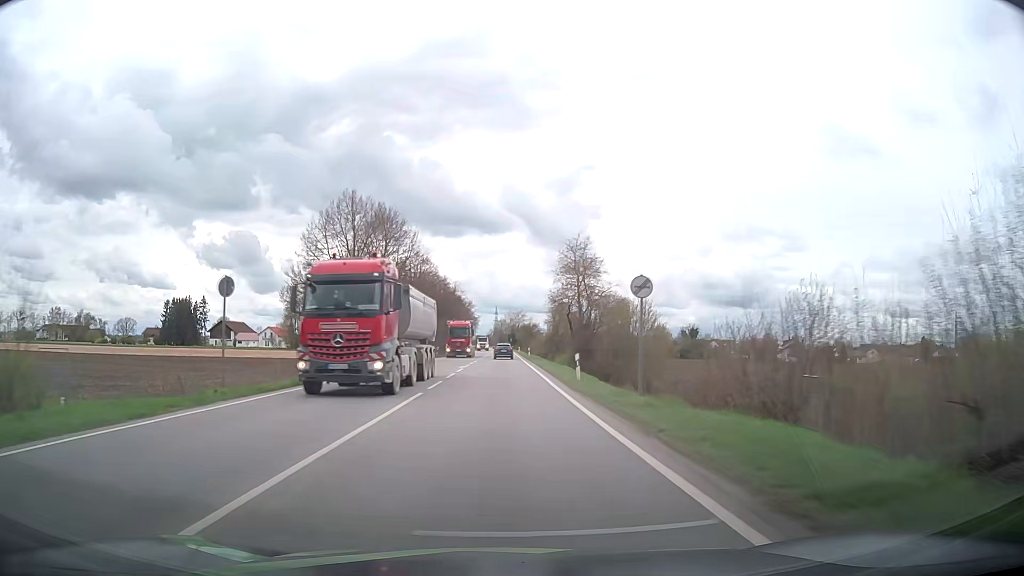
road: primary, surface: asphalt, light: Day
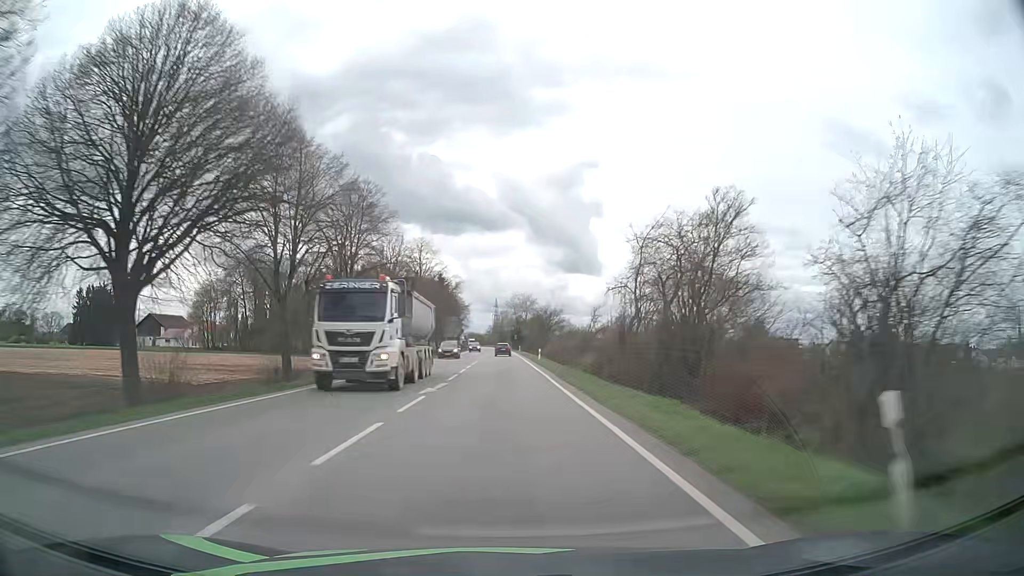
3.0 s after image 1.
(-0.6, +67.3) m; 0°
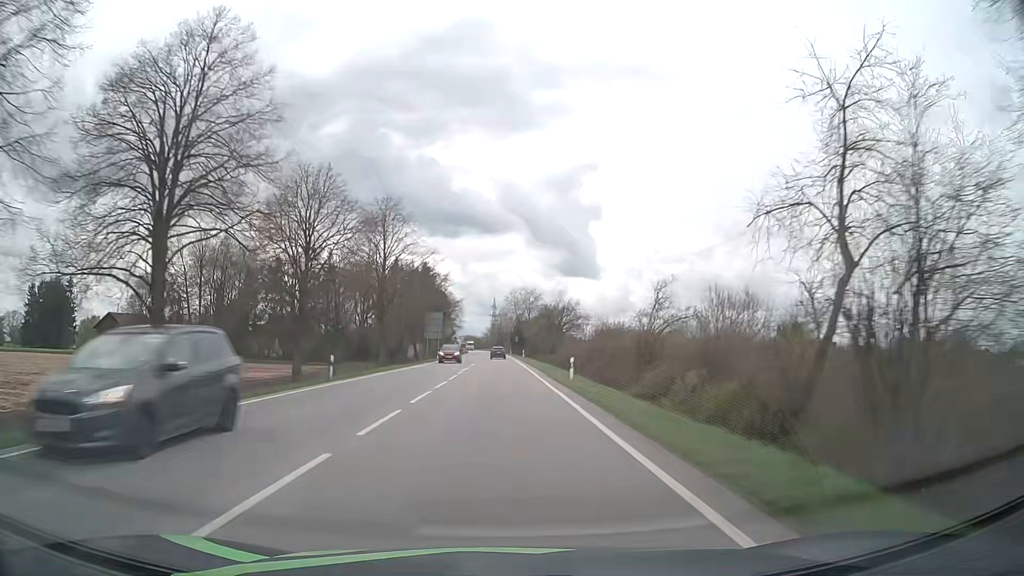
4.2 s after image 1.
(-0.1, +27.4) m; 0°
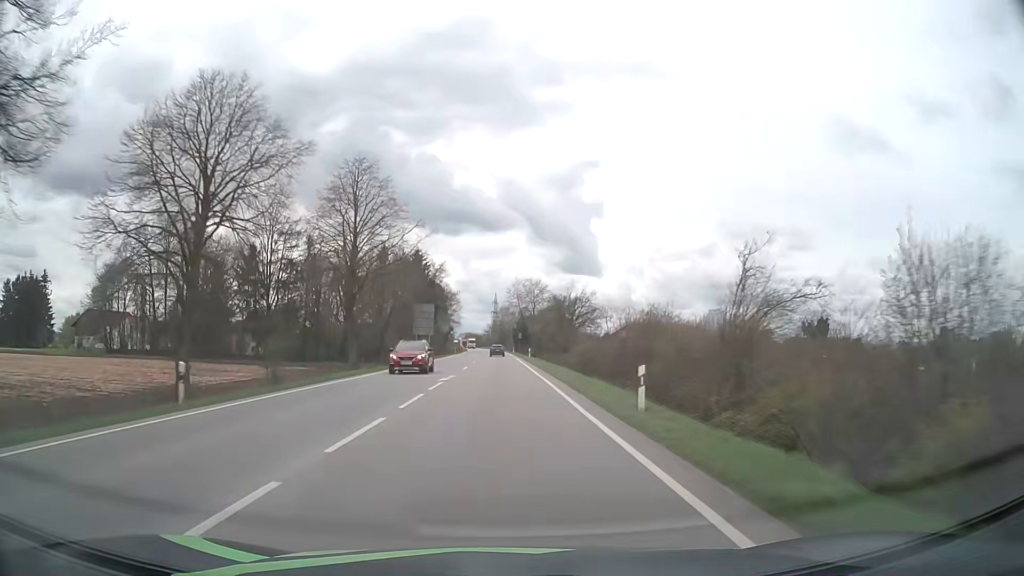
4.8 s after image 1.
(-0.1, +13.8) m; 0°
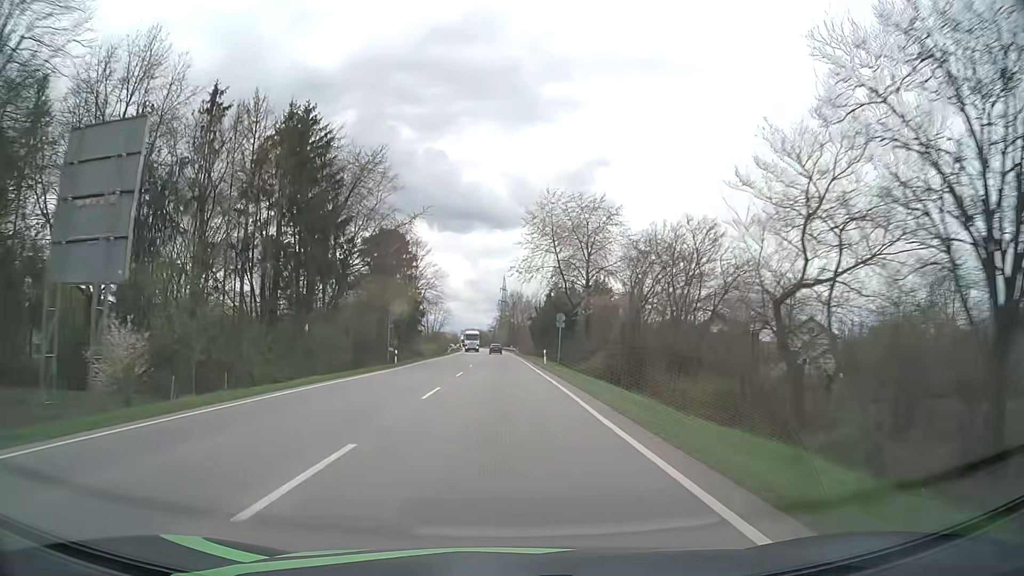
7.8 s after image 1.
(-0.8, +69.3) m; -1°
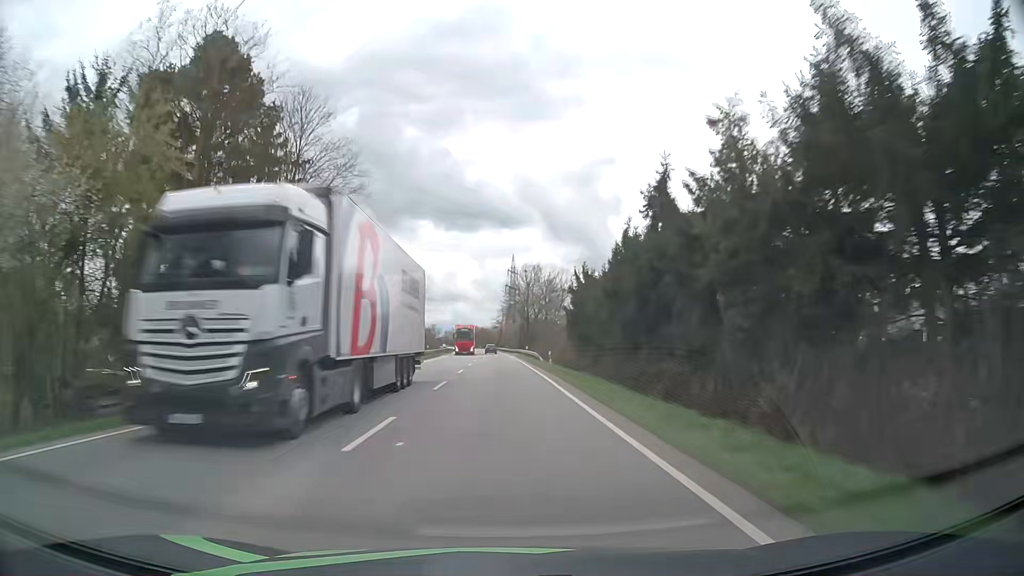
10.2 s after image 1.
(-0.2, +56.1) m; 0°
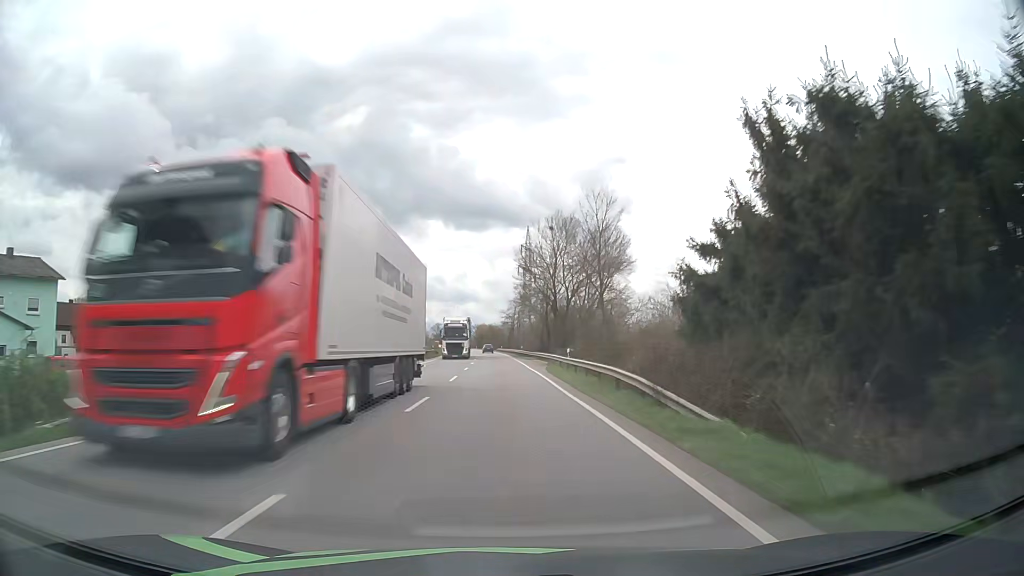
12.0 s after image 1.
(-0.5, +42.3) m; -1°
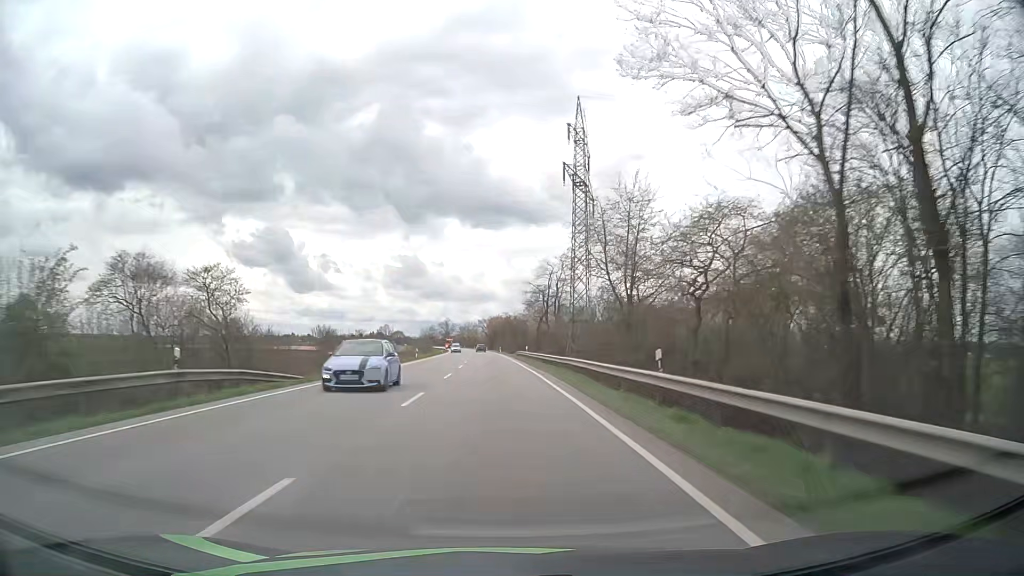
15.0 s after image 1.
(-0.7, +71.1) m; -1°
(0, +10) (0, +20) (0, +30) (-1, +40) (-1, +50) (-1, +60) (-2, +70) (-2, +80) (-3, +90) (-4, +100) m
